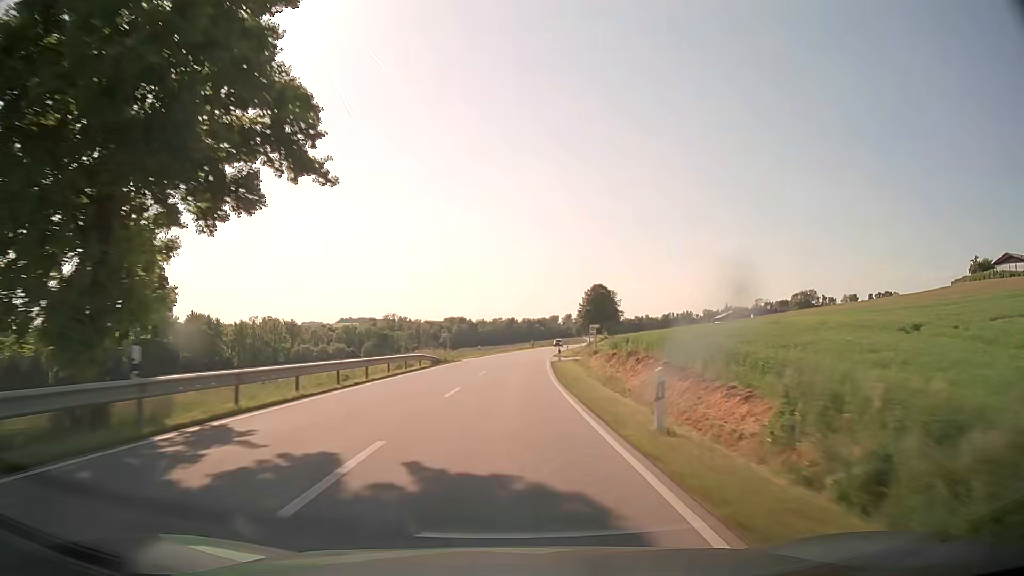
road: secondary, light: Day
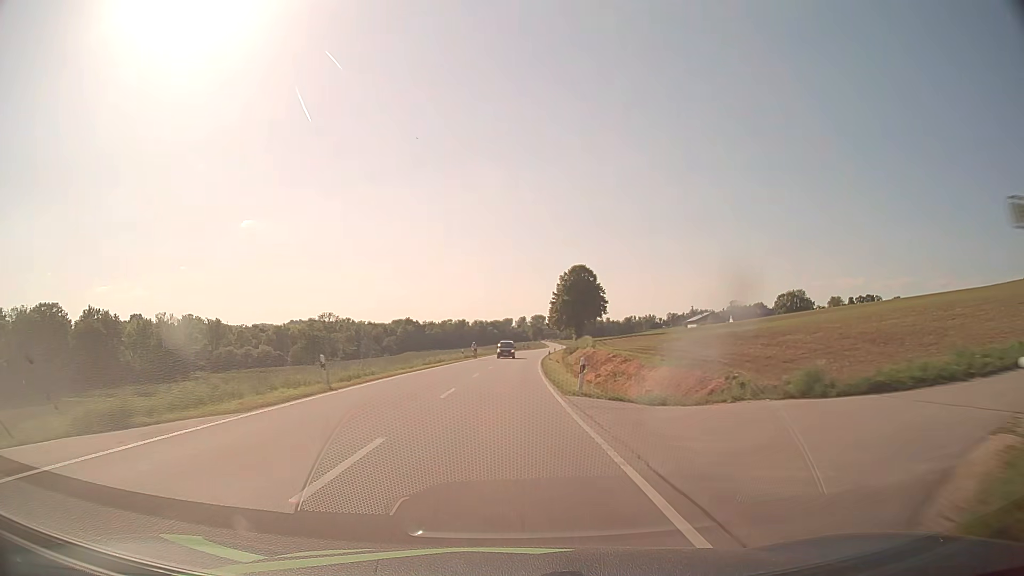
(+1.5, +47.3) m; +4°
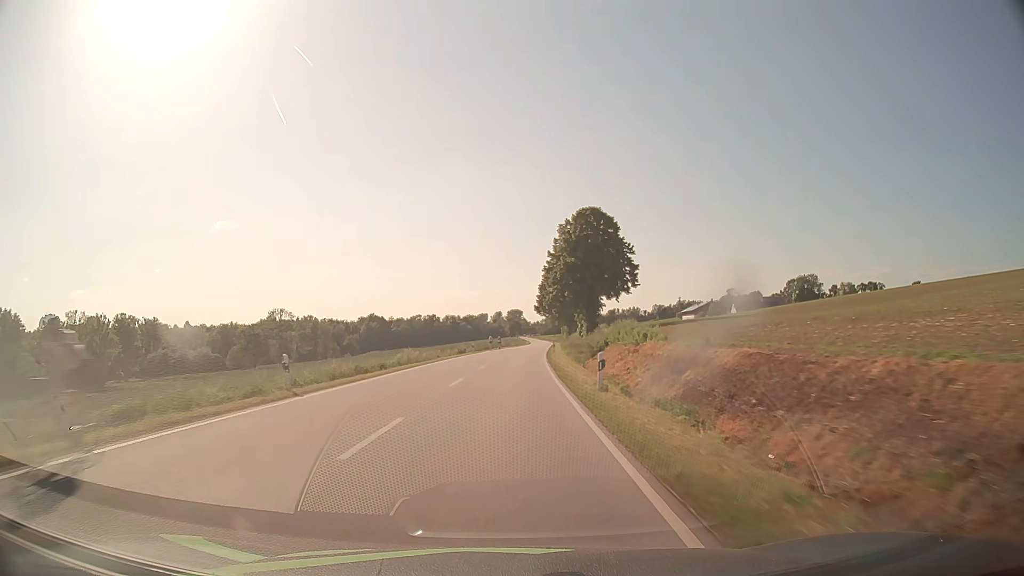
(+1.1, +45.8) m; +2°
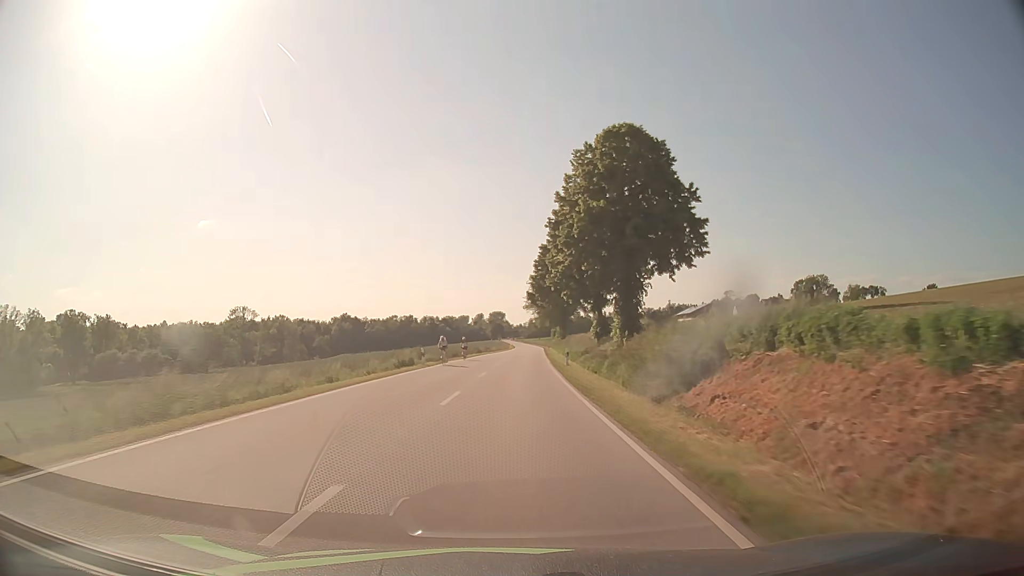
(+0.2, +29.2) m; +1°
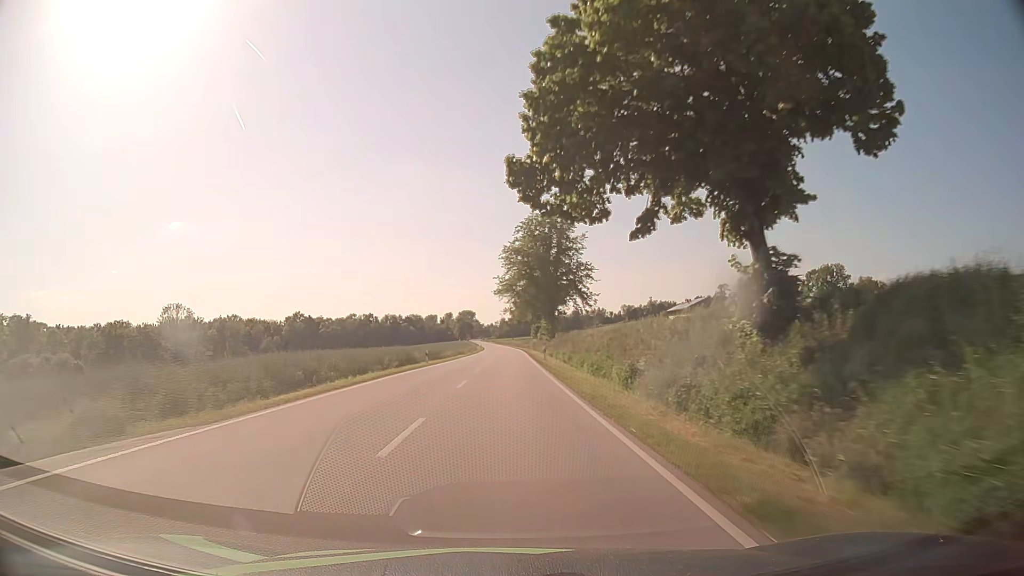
(+1.0, +42.0) m; +2°
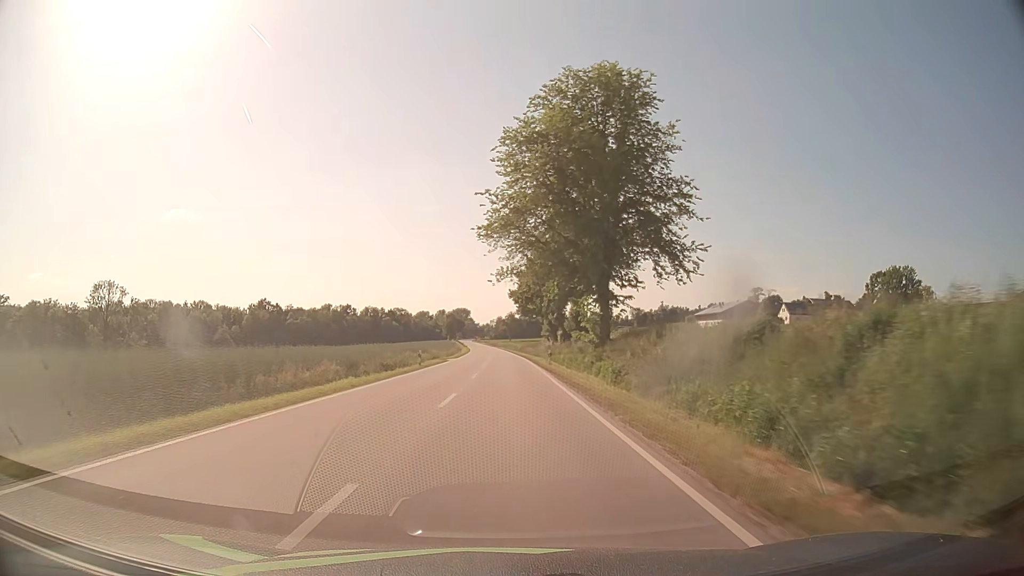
(+0.3, +53.4) m; 0°
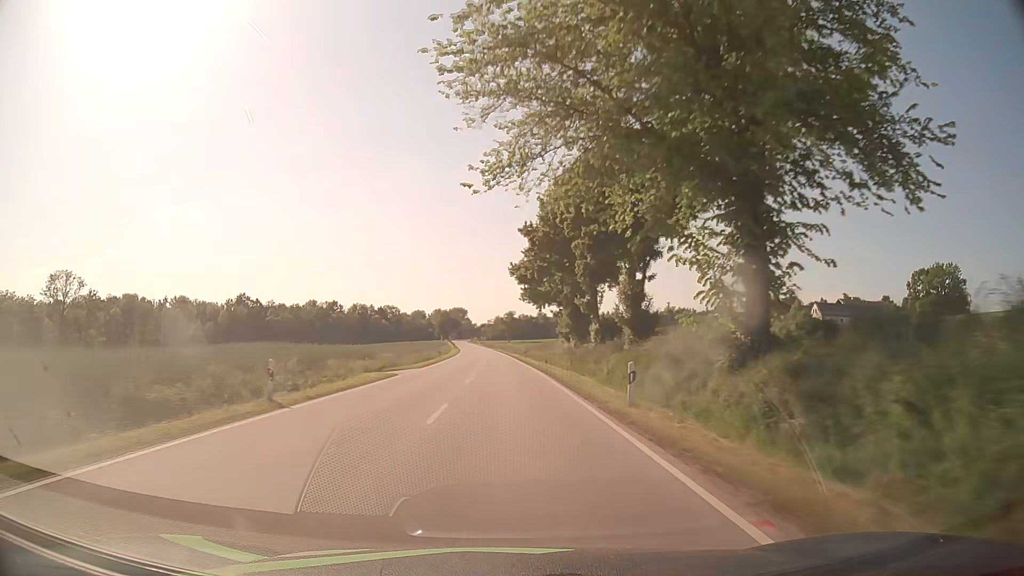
(0.0, +27.0) m; 0°
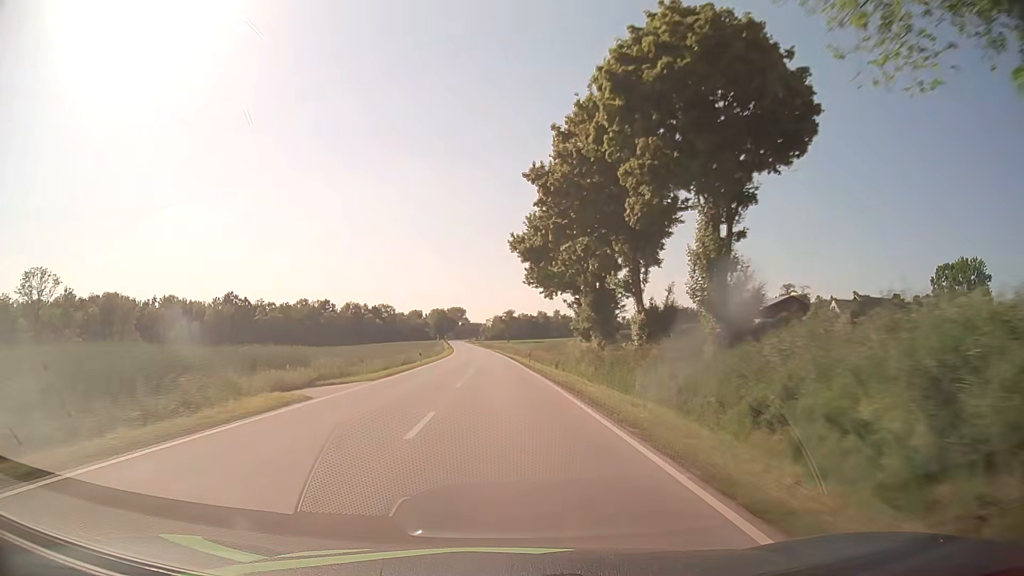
(0.0, +13.8) m; 0°
(0, +10) (0, +20) (0, +30) (0, +40) (-1, +50) (-1, +60) (-1, +70) (-2, +80) (-2, +90) (-3, +100) m
